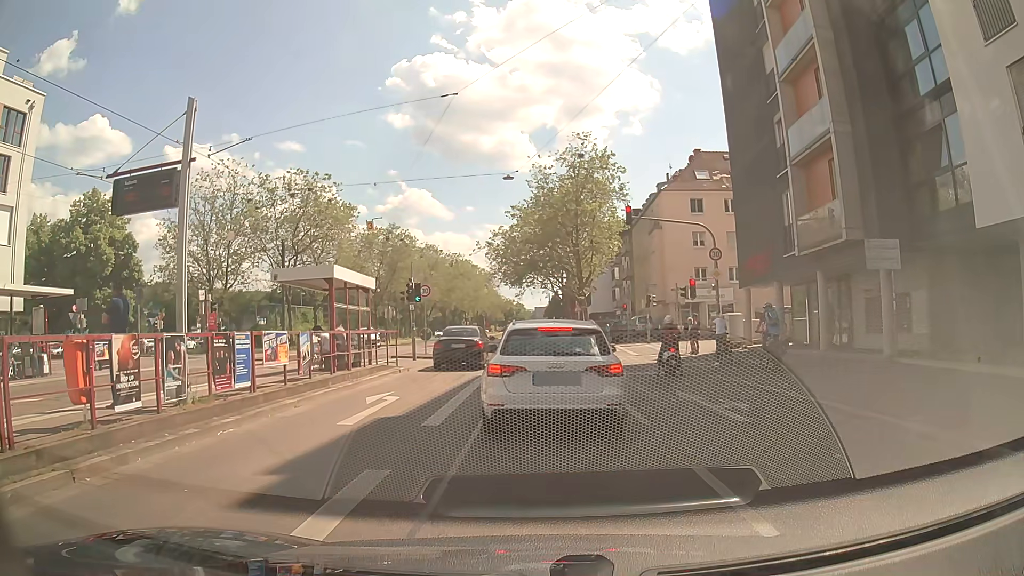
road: primary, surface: asphalt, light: Day
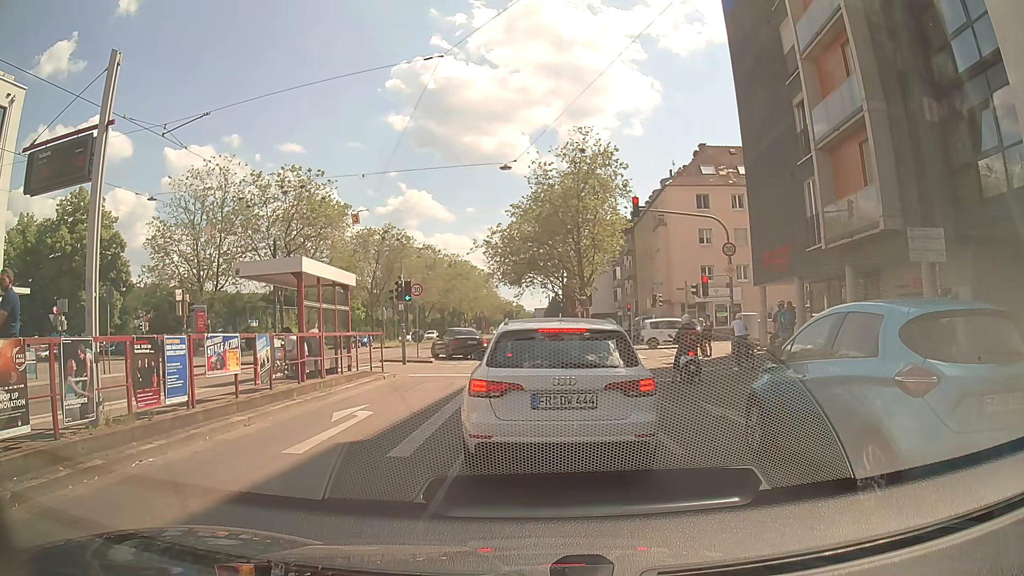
(0.0, +2.1) m; -1°
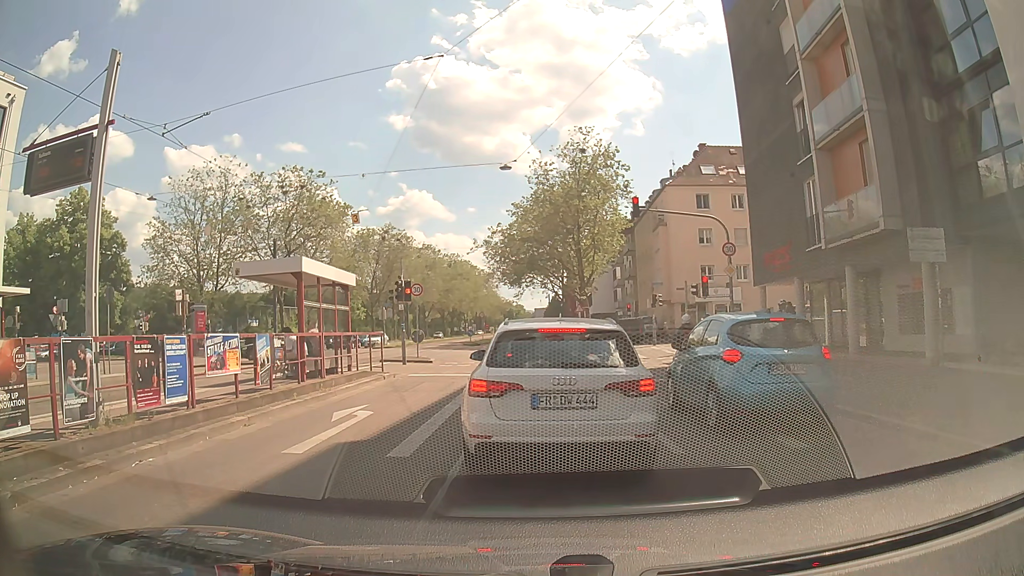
(0.0, +0.1) m; 0°
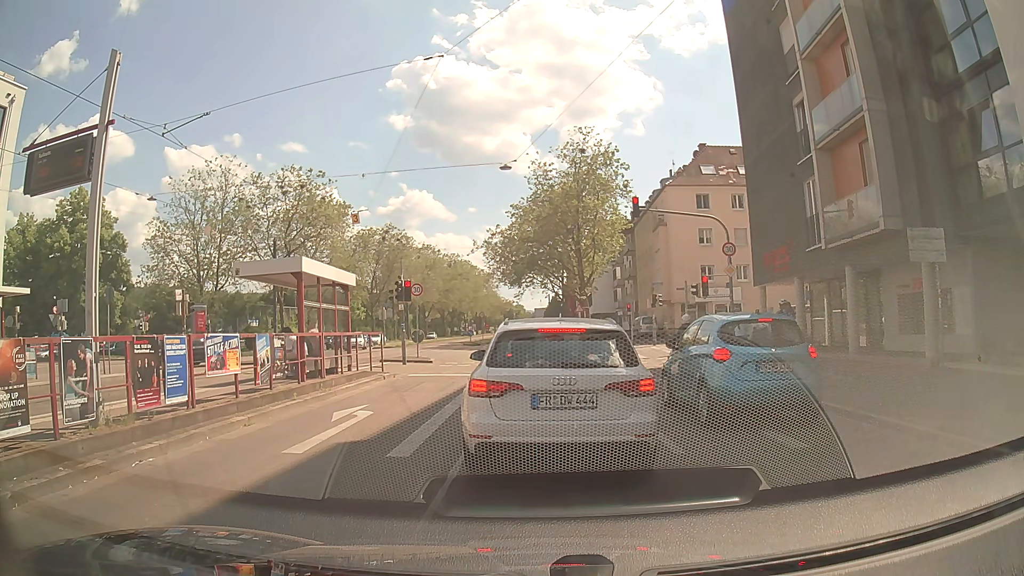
(0.0, 0.0) m; 0°
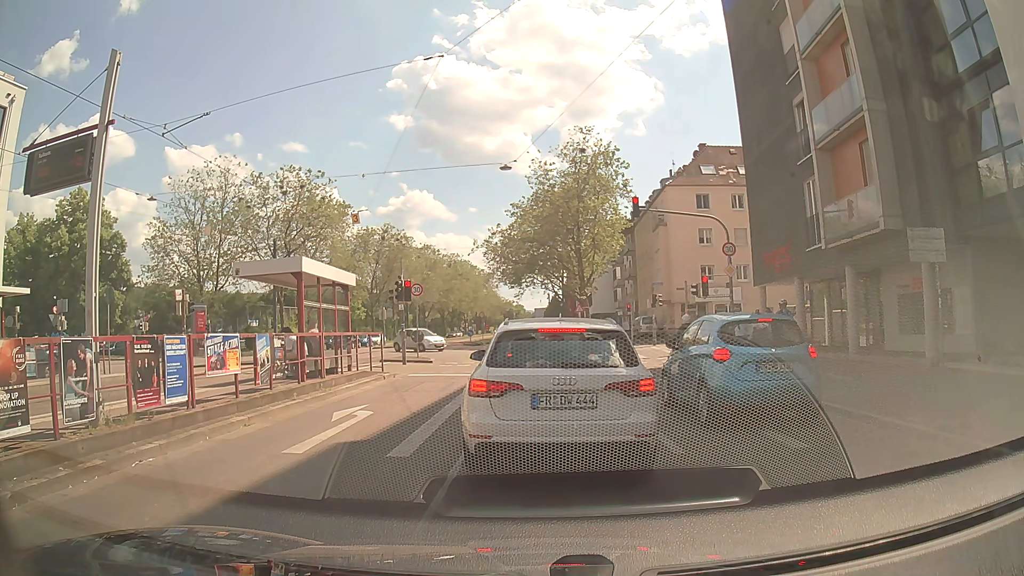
(0.0, 0.0) m; 0°
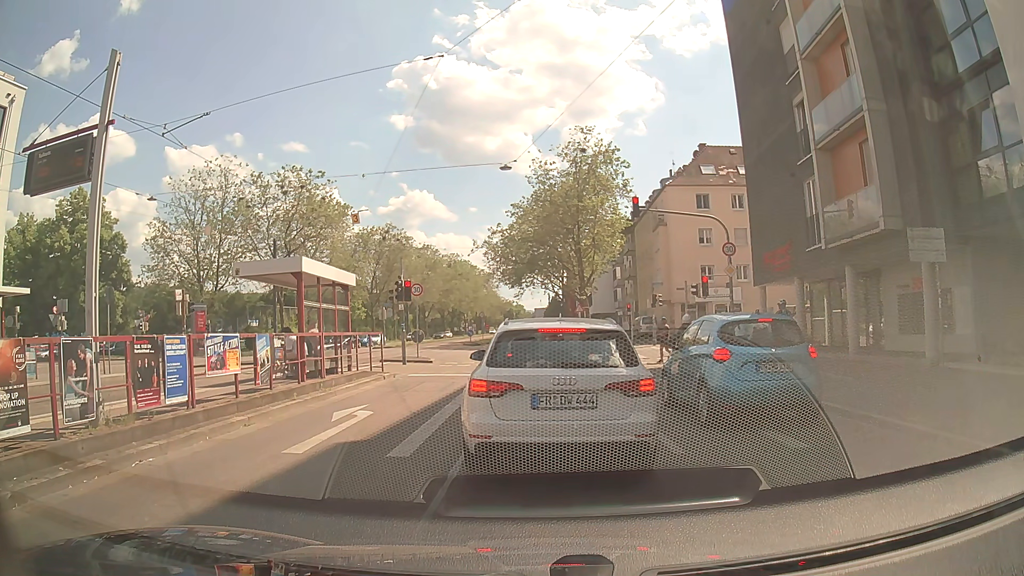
(0.0, 0.0) m; 0°
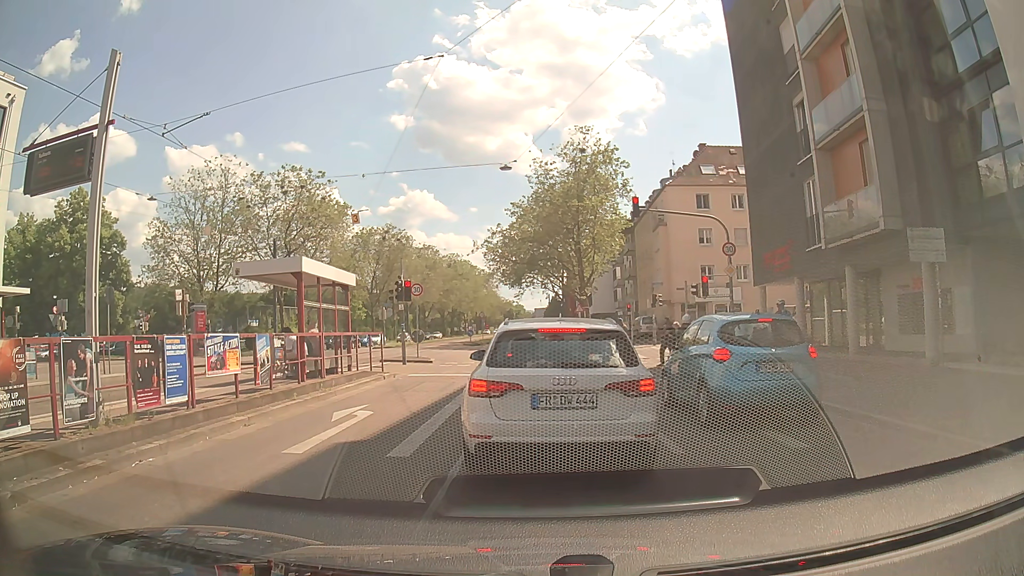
(0.0, 0.0) m; 0°
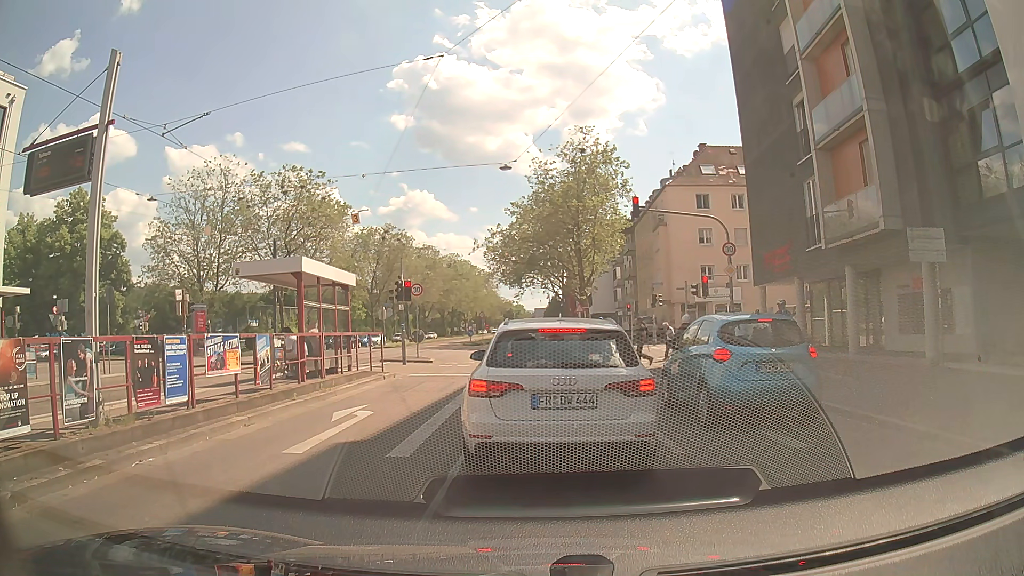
(0.0, 0.0) m; 0°
(0, +10) (0, +20) (0, +30) (-1, +40) (-2, +50) (-3, +60) (-3, +70) (-3, +80) (-4, +90) (-4, +100) m
